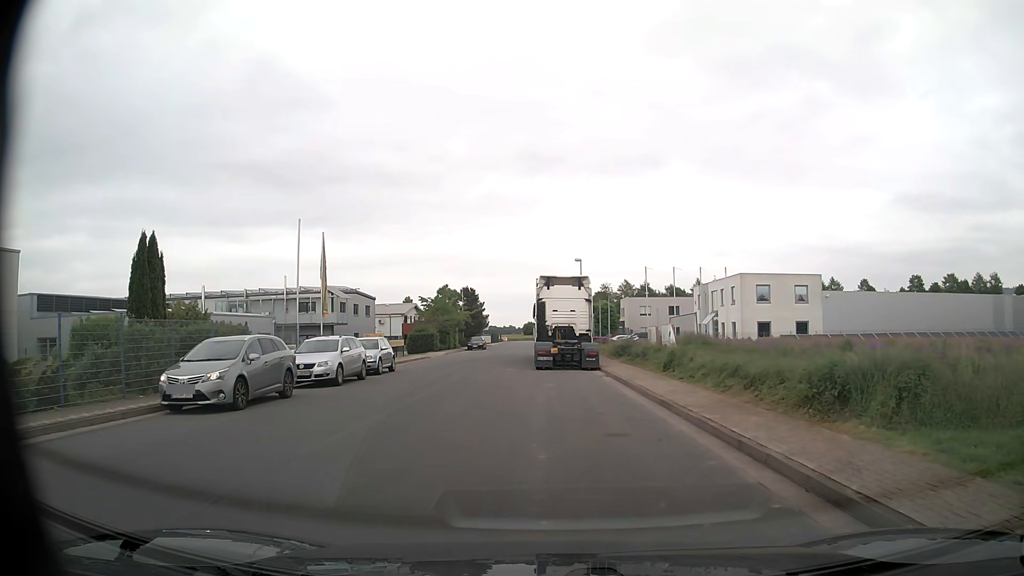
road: unclassified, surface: asphalt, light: Day
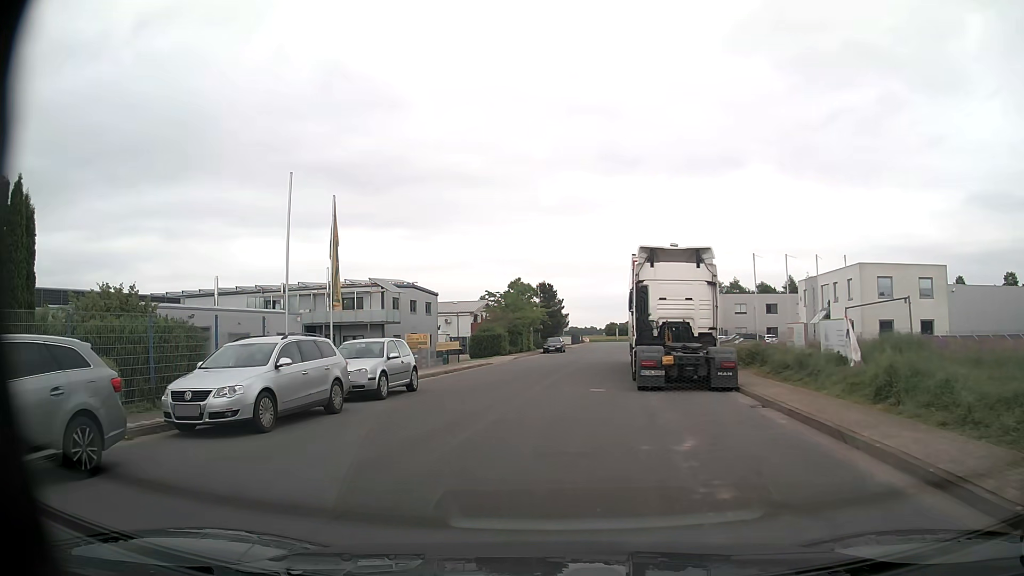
(-0.5, +10.1) m; -7°
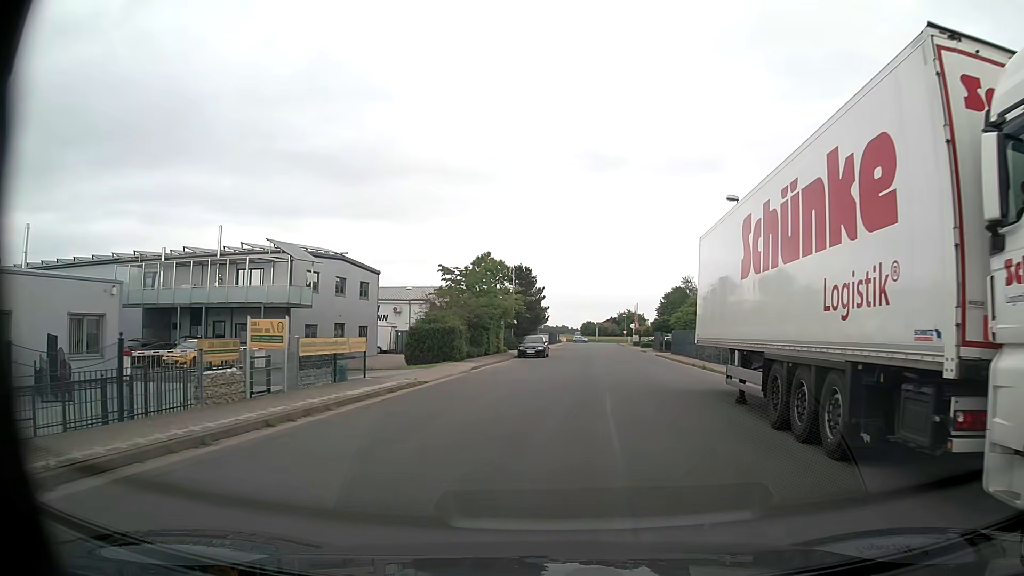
(-0.6, +18.3) m; +2°
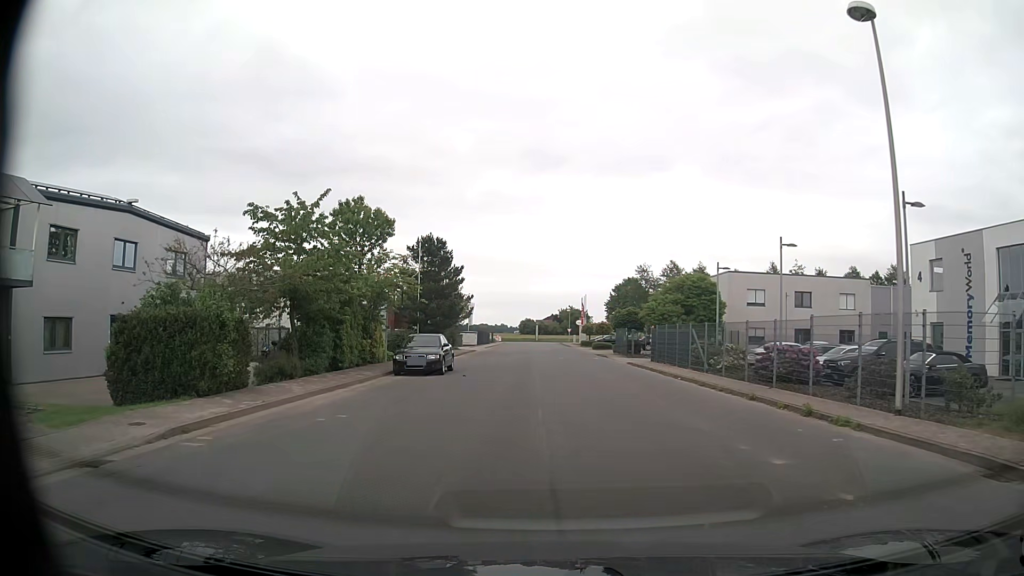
(+1.2, +19.6) m; +6°
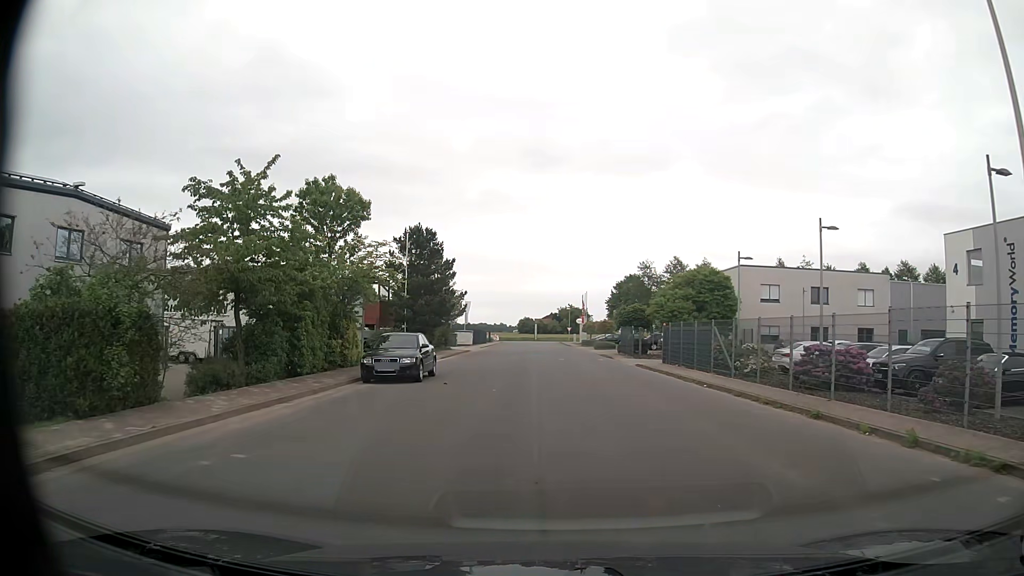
(0.0, +4.1) m; 0°
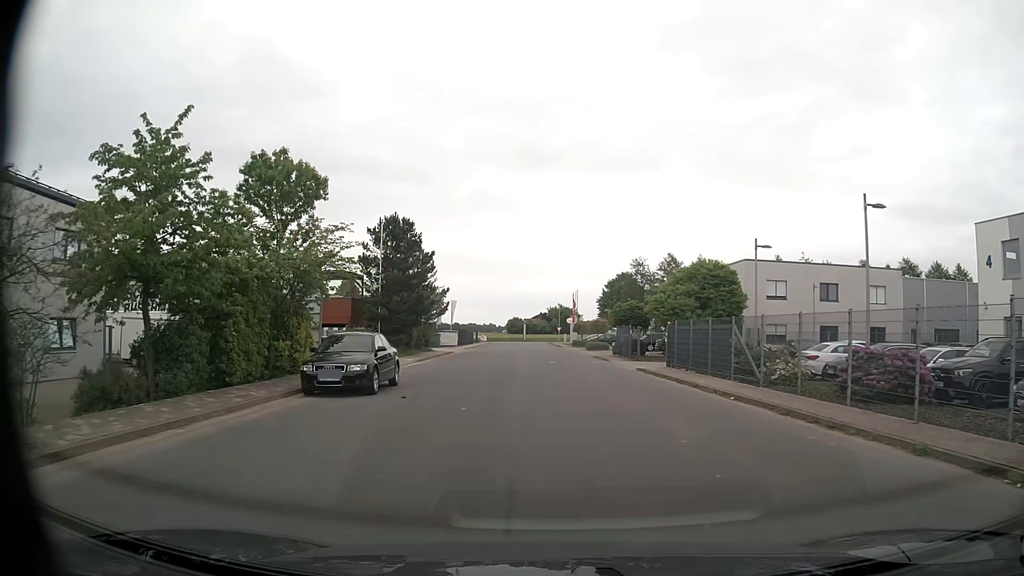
(0.0, +4.1) m; +1°
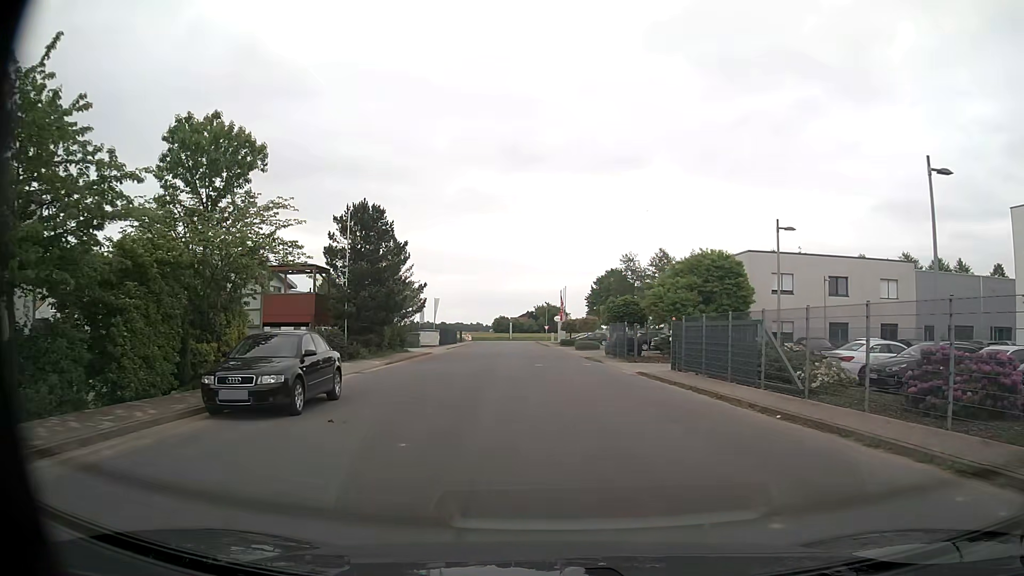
(0.0, +4.2) m; +1°
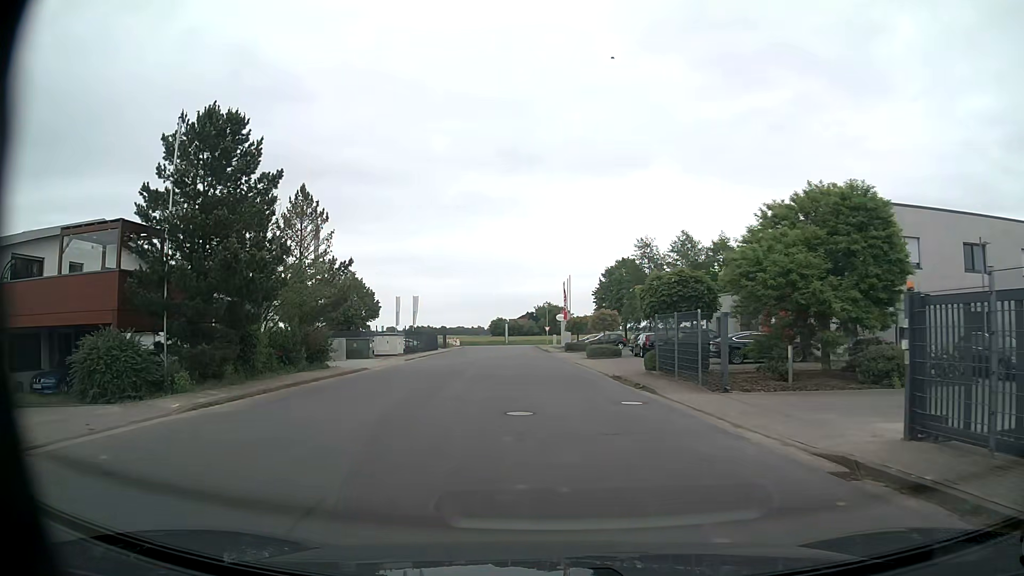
(+0.1, +17.7) m; -1°
(0, +10) (-1, +20) (-1, +30) (-2, +40) (-2, +50) (-3, +60) (-3, +70) (-4, +80) (-4, +90) (-4, +100) m
